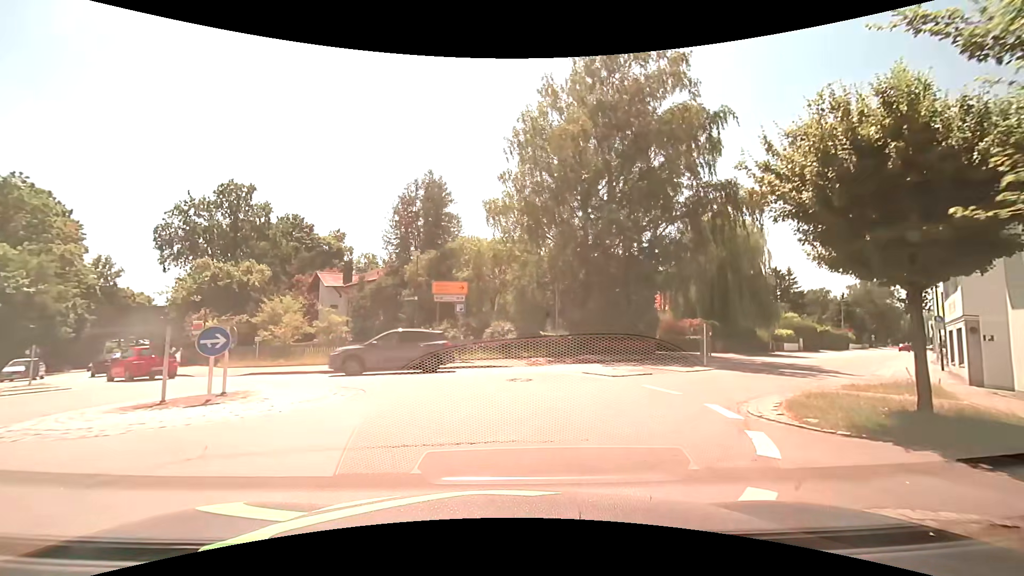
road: secondary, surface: asphalt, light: Day
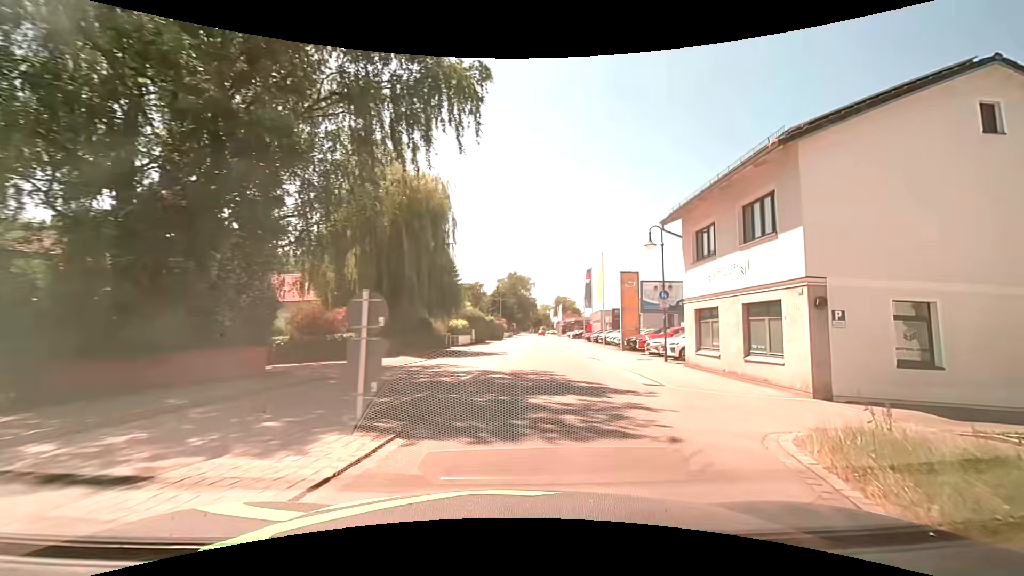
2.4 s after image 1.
(+4.4, +15.0) m; +36°
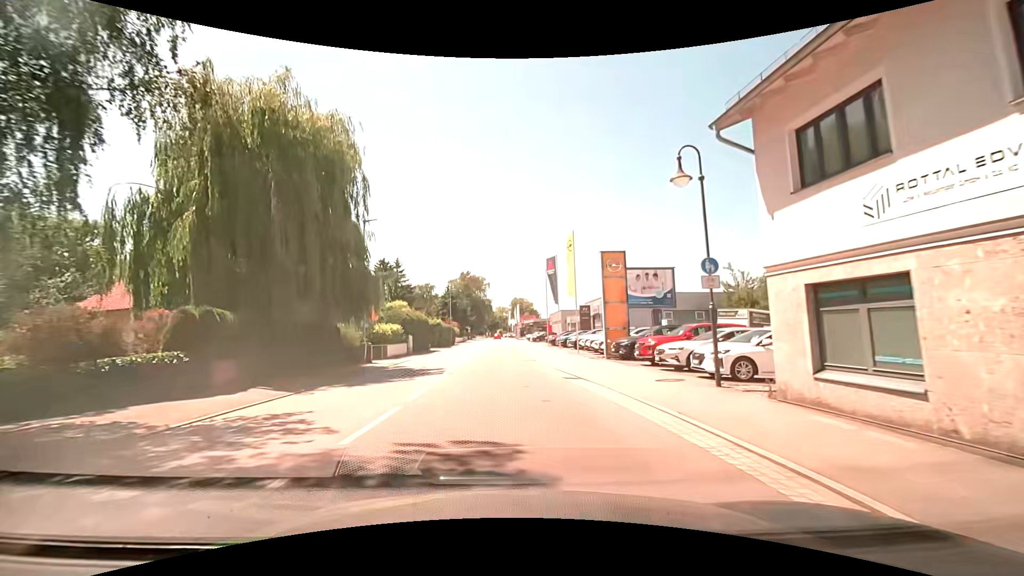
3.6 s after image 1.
(+0.8, +10.1) m; +6°
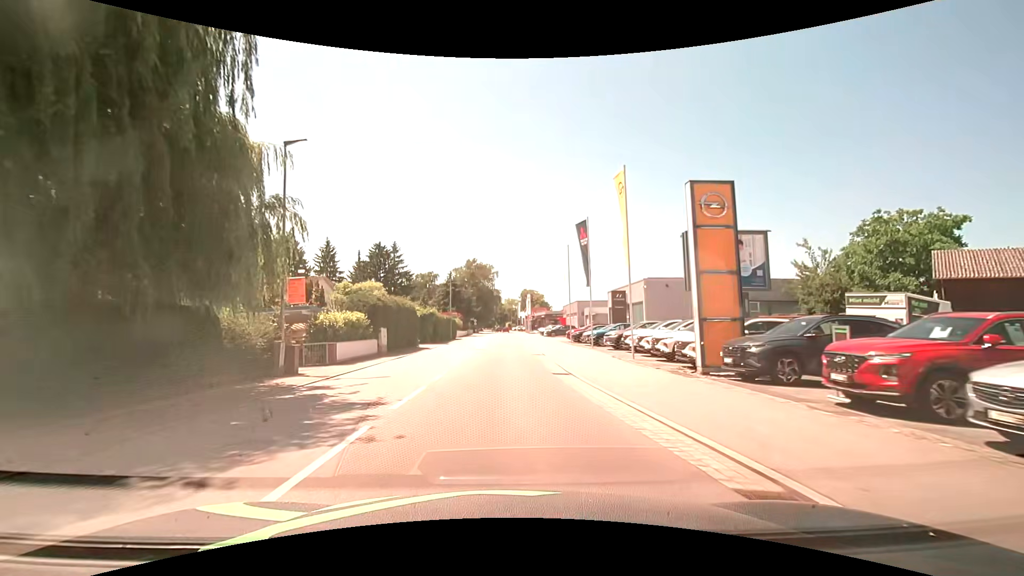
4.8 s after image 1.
(-0.2, +11.6) m; -2°
(0, +10) (0, +20) (0, +30) (0, +40) (0, +50) (0, +60) (+1, +70) (+1, +80) (+1, +90) (+1, +100) m
